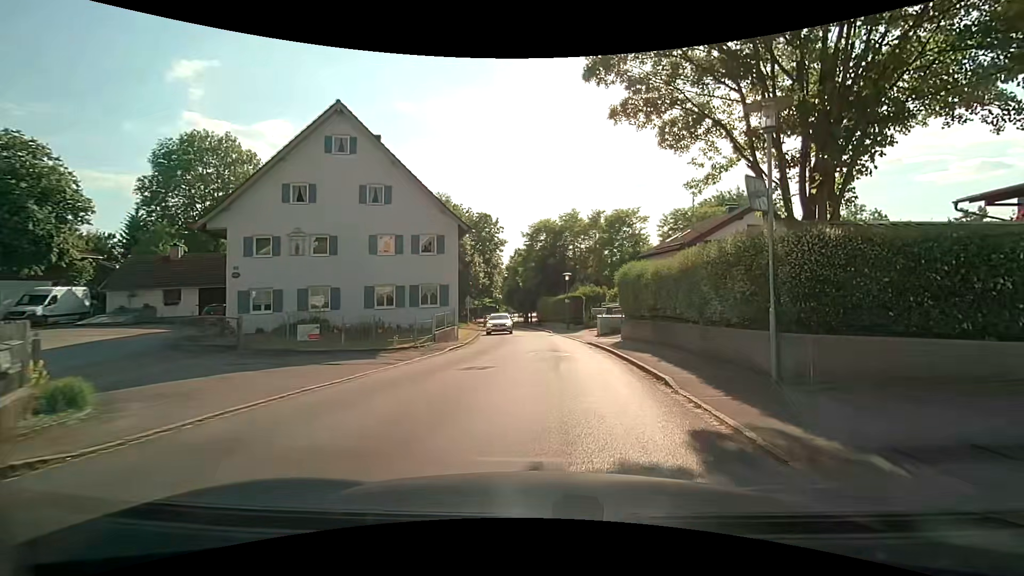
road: tertiary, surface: asphalt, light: Day
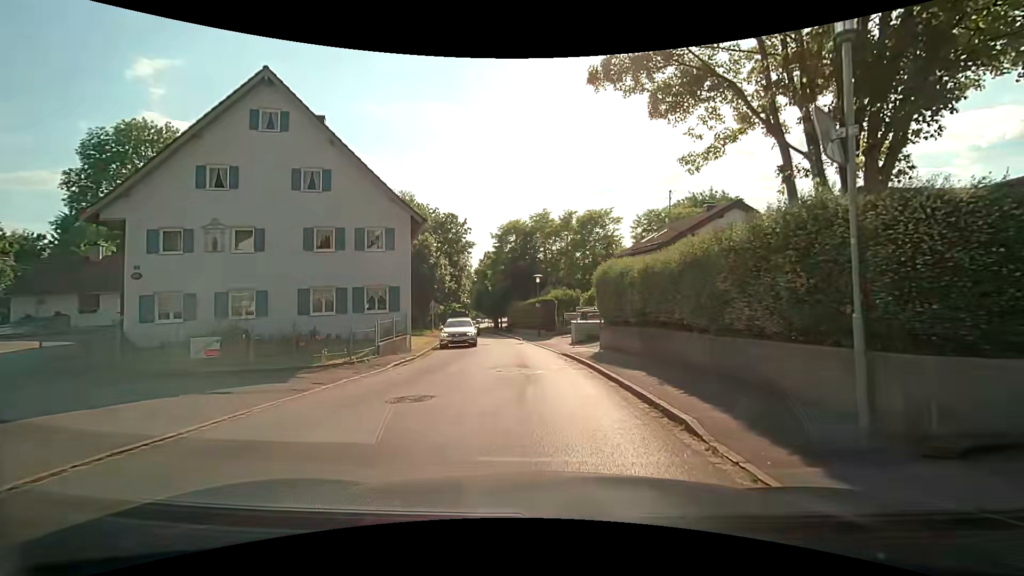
(+0.2, +3.4) m; +3°
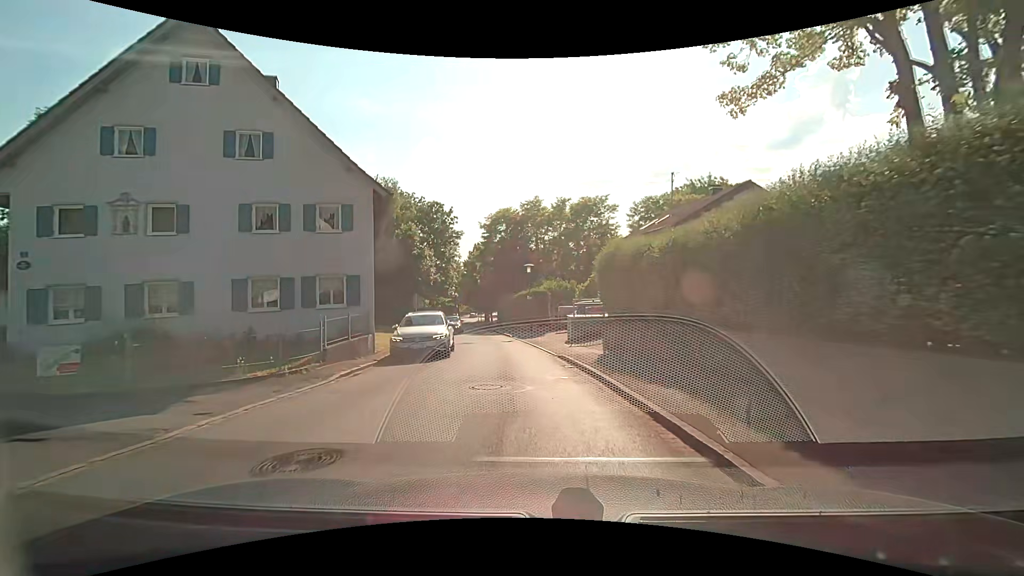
(+0.1, +3.7) m; +3°
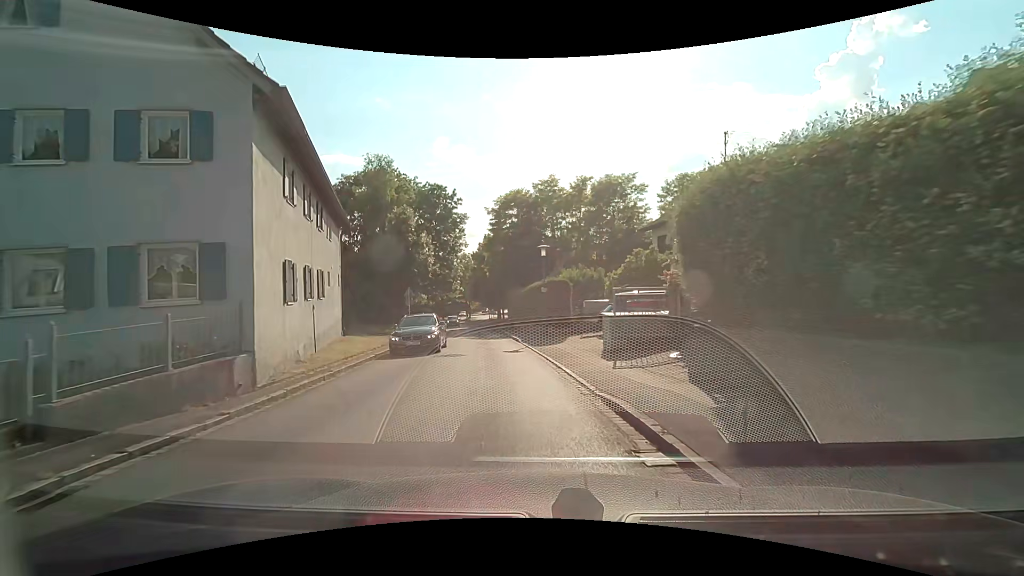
(-0.2, +8.2) m; -3°
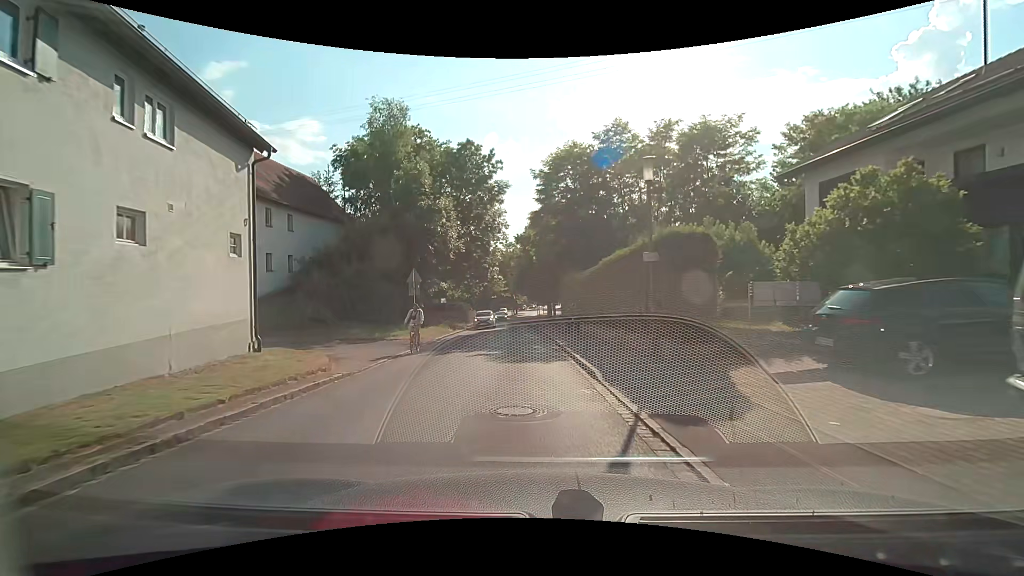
(-0.7, +13.8) m; -5°
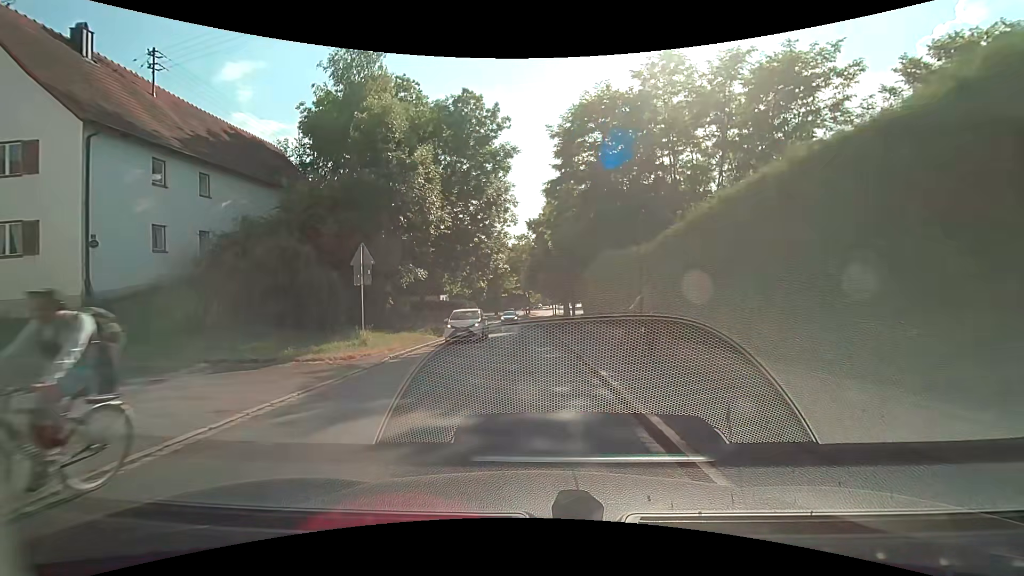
(-0.1, +9.9) m; -1°
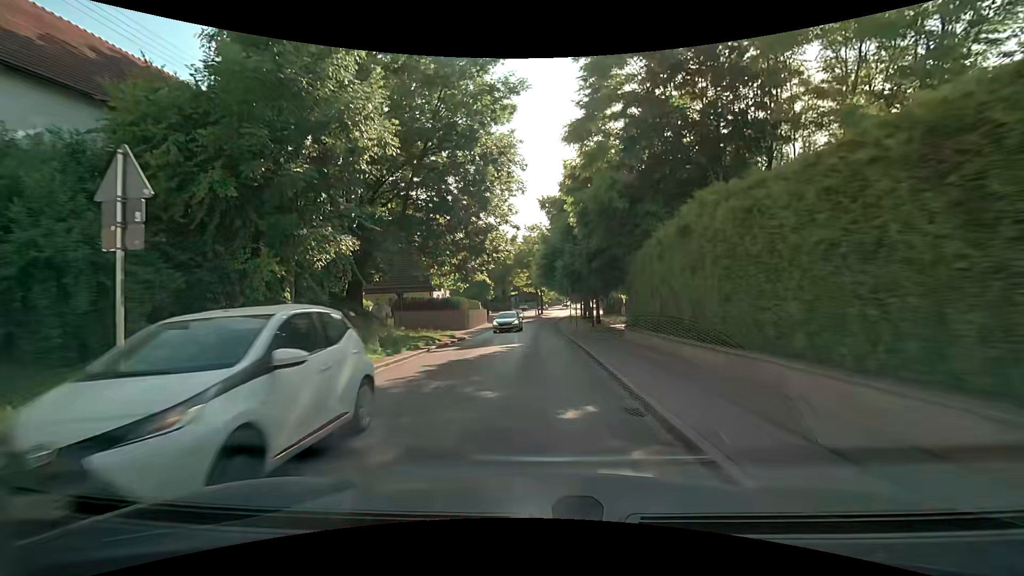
(-0.2, +10.5) m; -2°
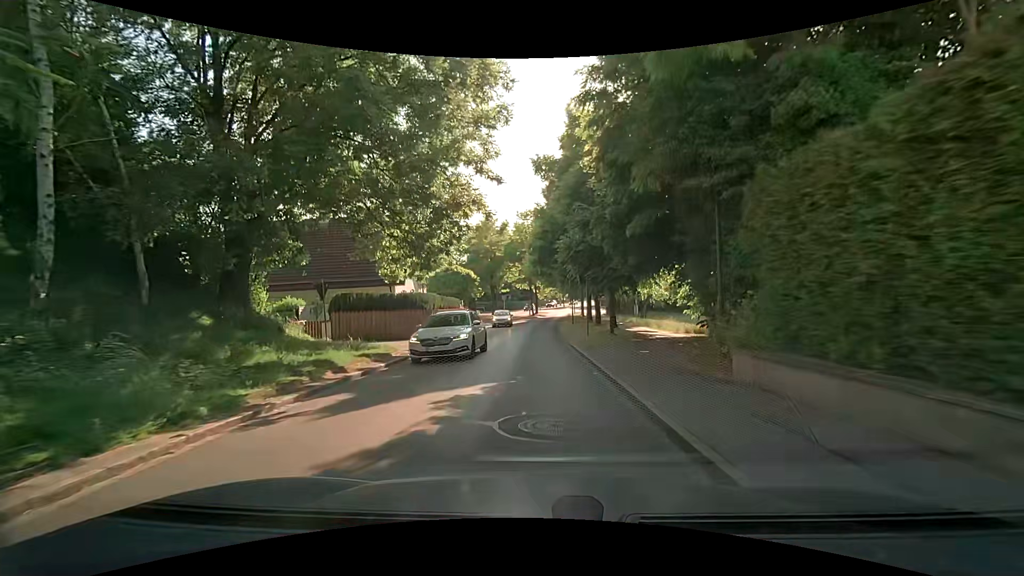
(0.0, +11.0) m; 0°
(0, +10) (0, +20) (0, +30) (+1, +40) (+1, +50) (+2, +60) (+3, +70) (+4, +80) (+5, +90) (+7, +100) m
